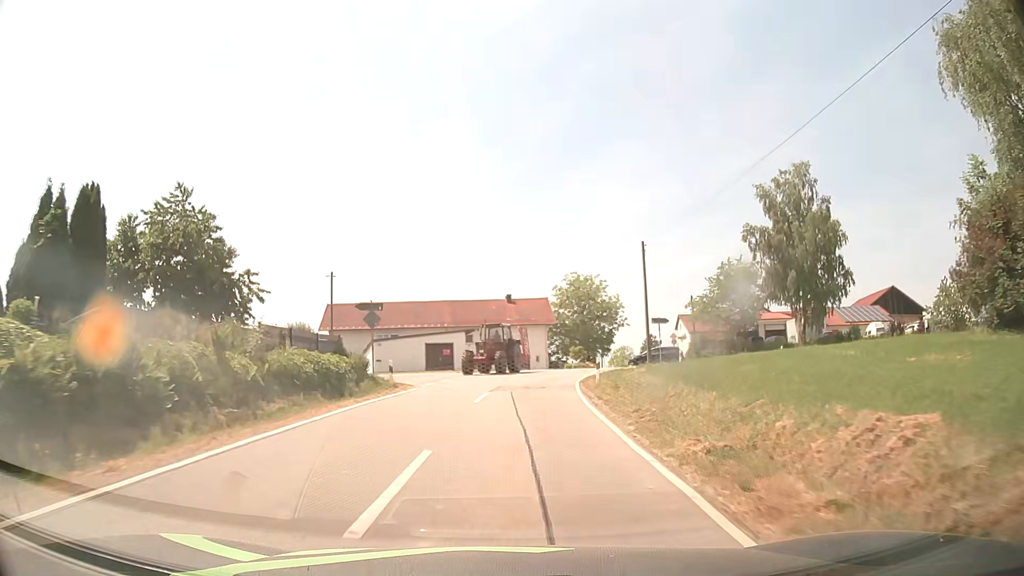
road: tertiary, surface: asphalt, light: Day
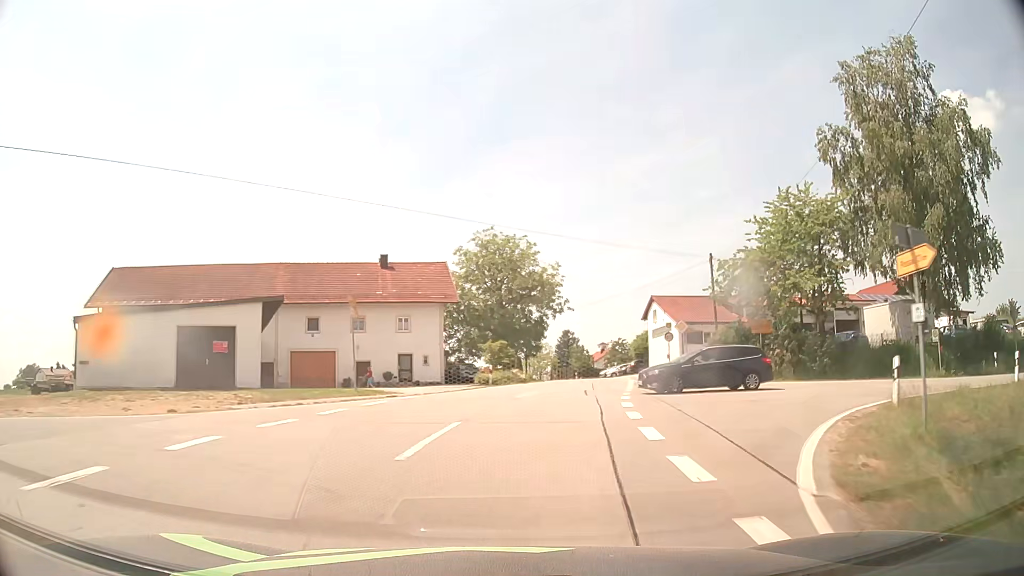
(+2.0, +32.9) m; +8°
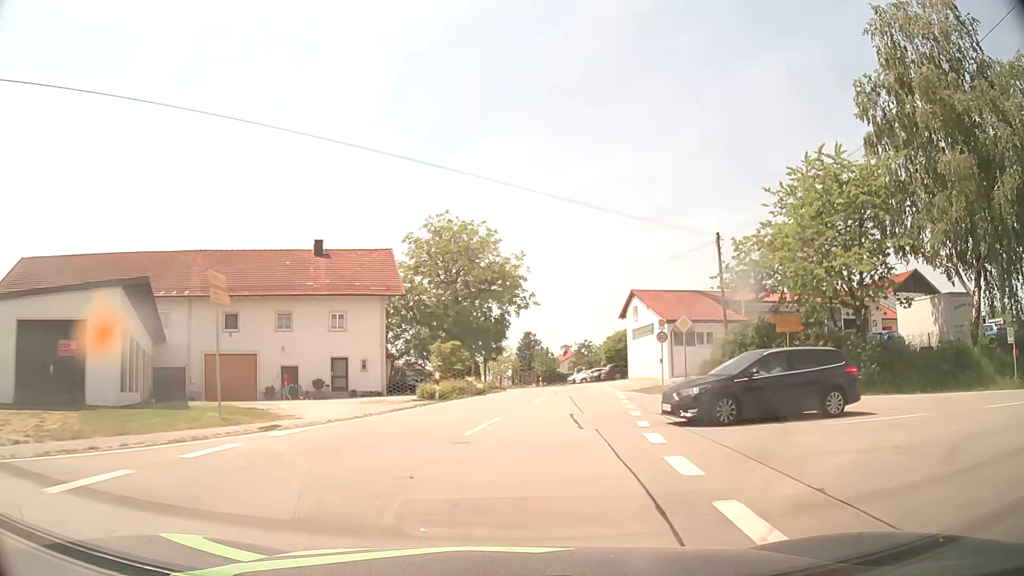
(+0.3, +8.3) m; +3°
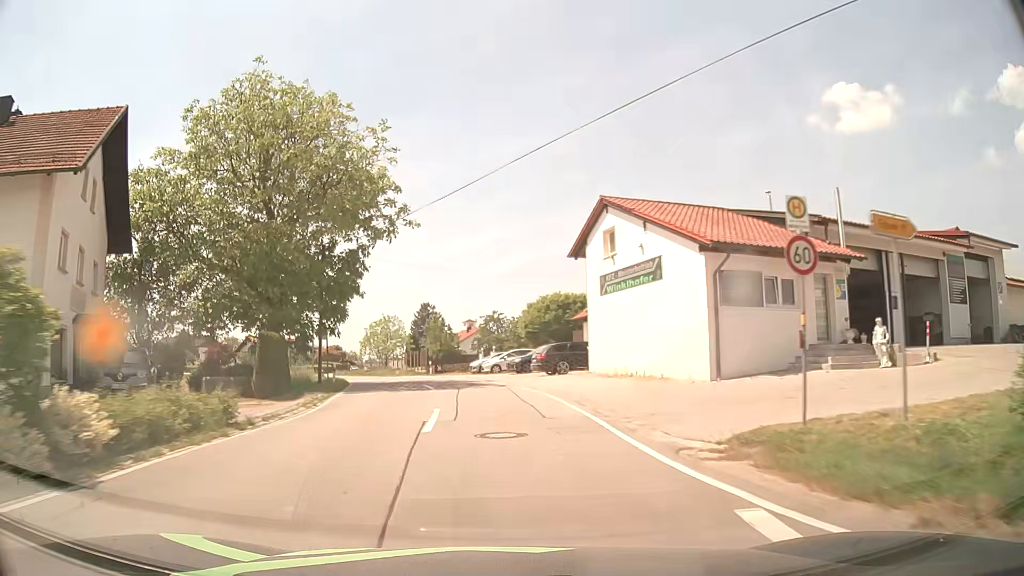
(+2.3, +25.1) m; +8°
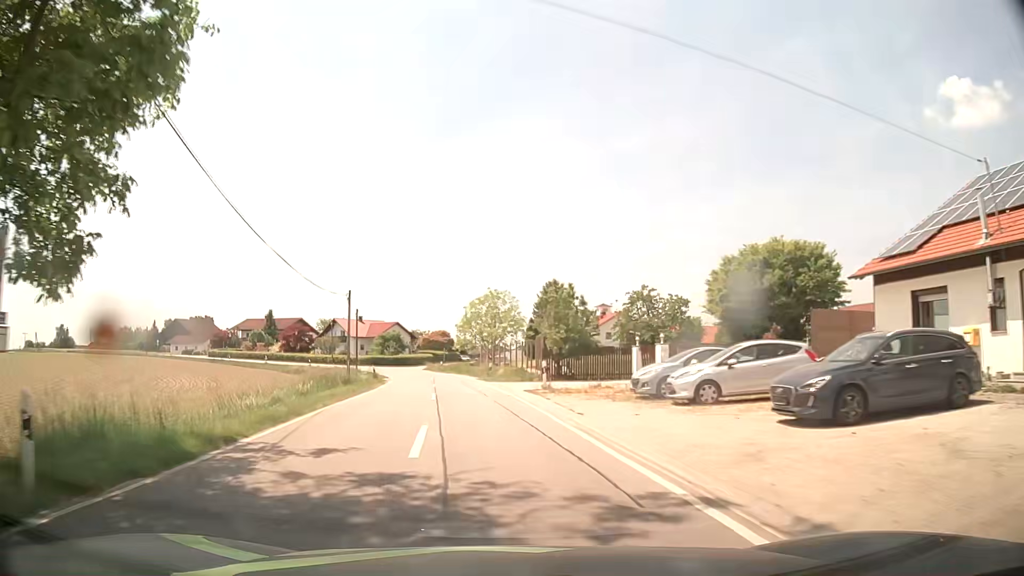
(-1.9, +26.1) m; -11°
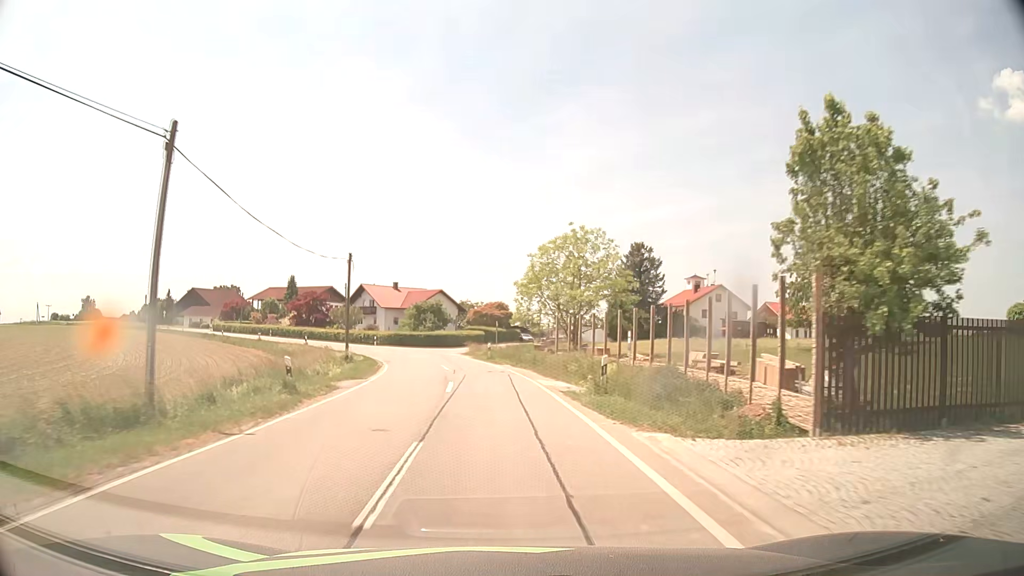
(-1.5, +26.9) m; -4°
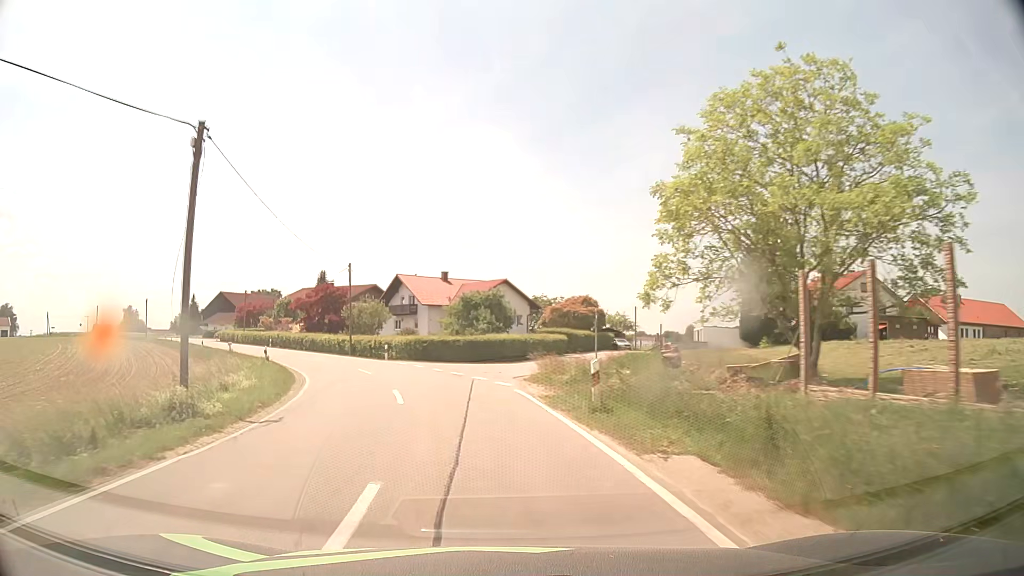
(-1.0, +26.6) m; -7°
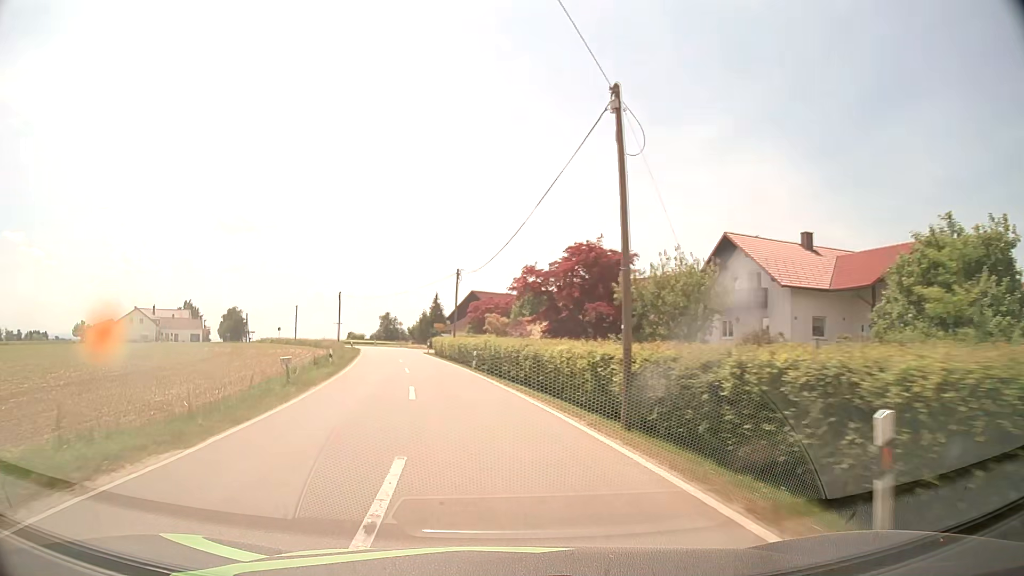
(-7.0, +34.4) m; -25°
(0, +10) (-2, +20) (-3, +30) (-5, +40) (-7, +49) (-8, +59) (-11, +69) (-13, +79) (-17, +88) (-21, +97) m
